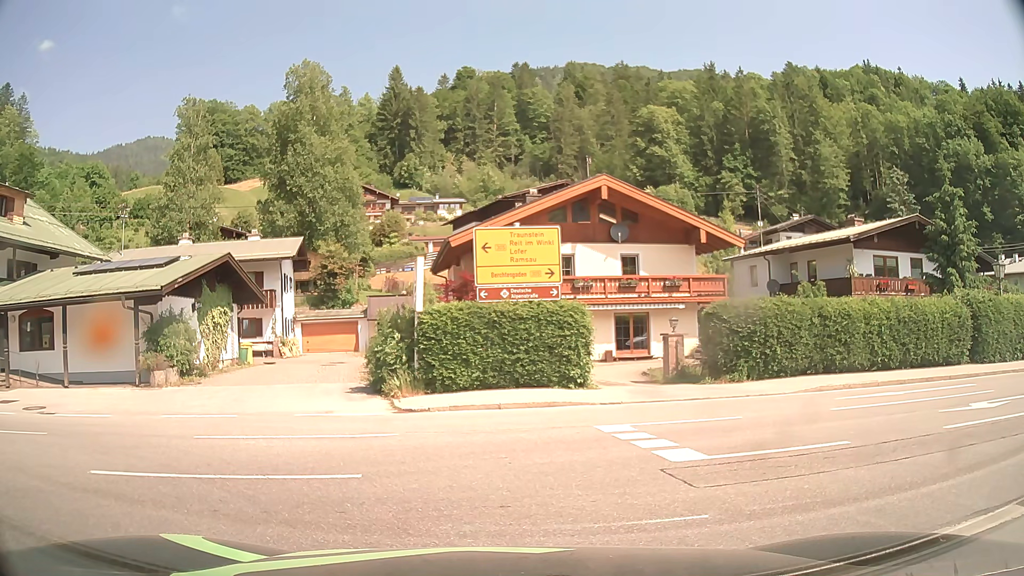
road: tertiary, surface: asphalt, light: Day
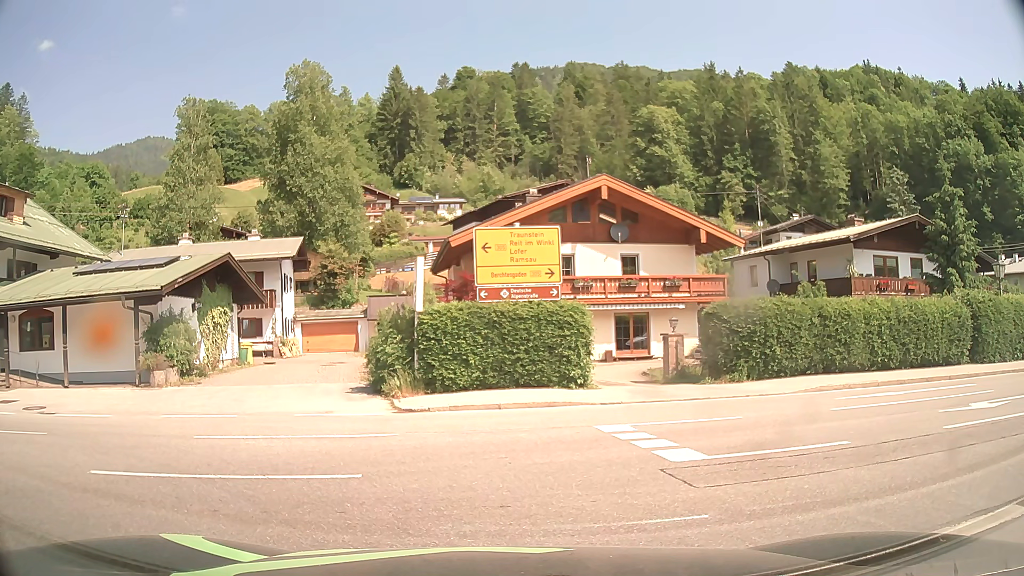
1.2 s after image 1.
(0.0, 0.0) m; 0°
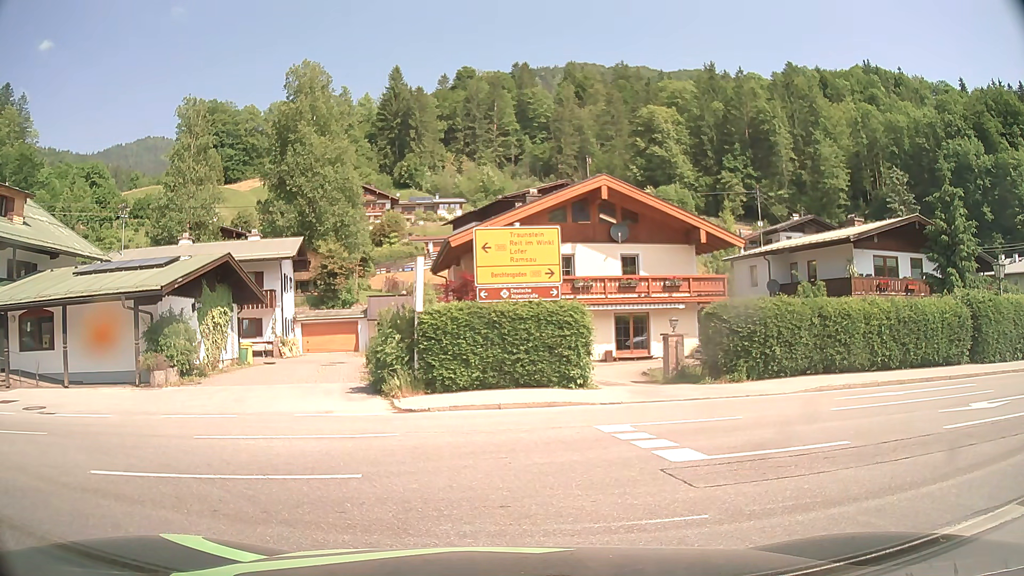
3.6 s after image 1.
(0.0, 0.0) m; 0°
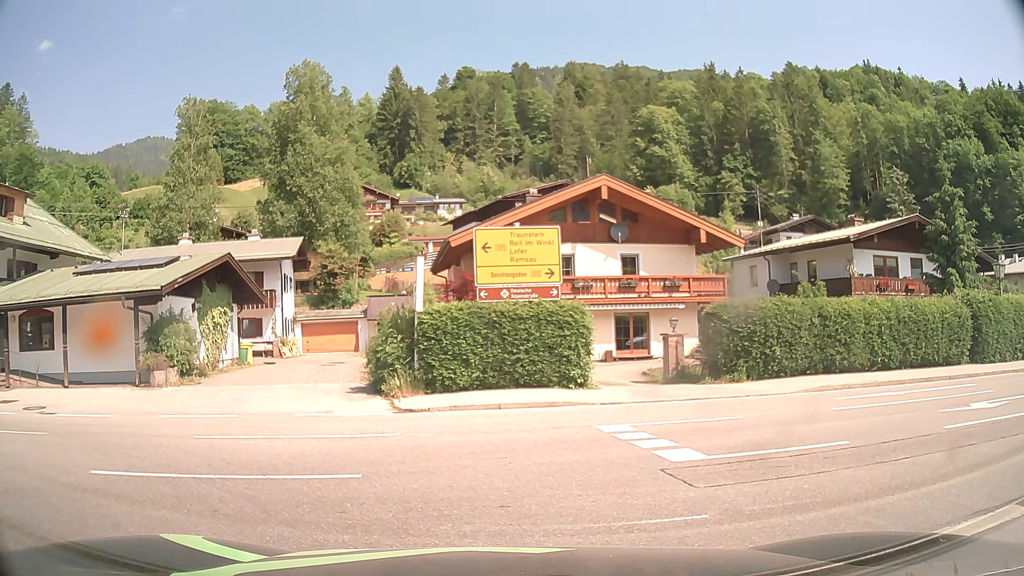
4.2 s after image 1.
(0.0, 0.0) m; 0°
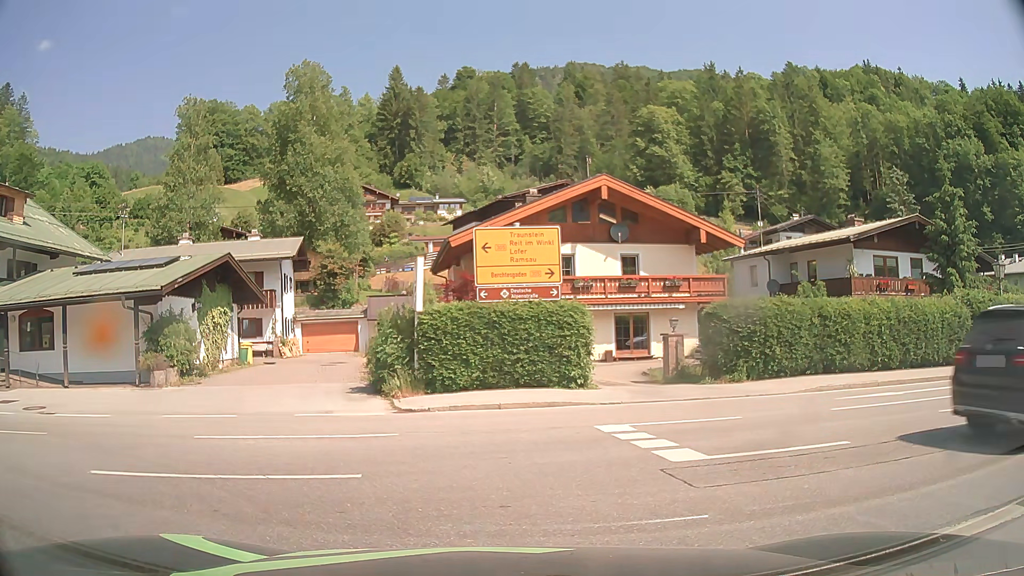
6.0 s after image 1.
(0.0, 0.0) m; 0°
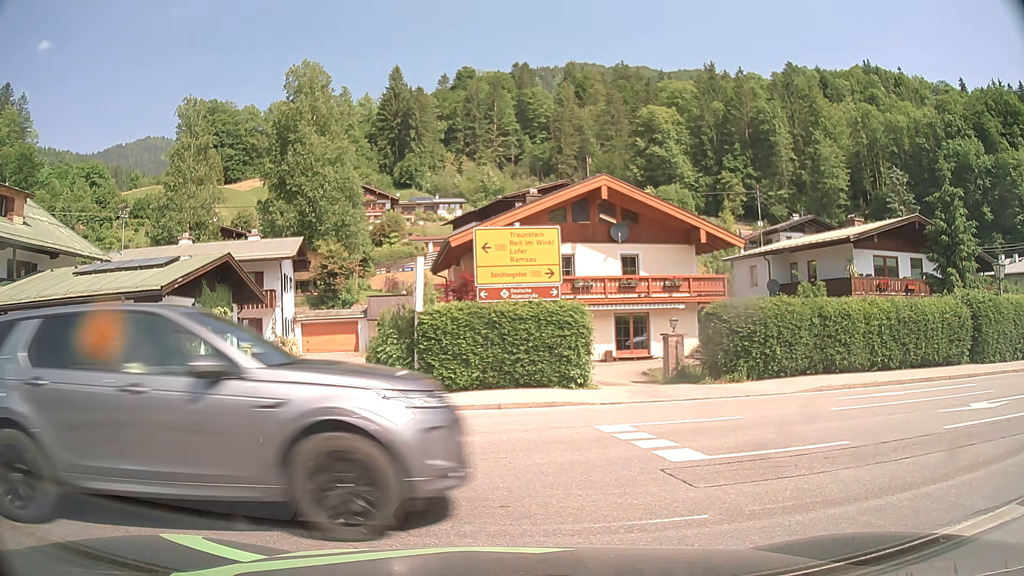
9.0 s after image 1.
(0.0, 0.0) m; 0°
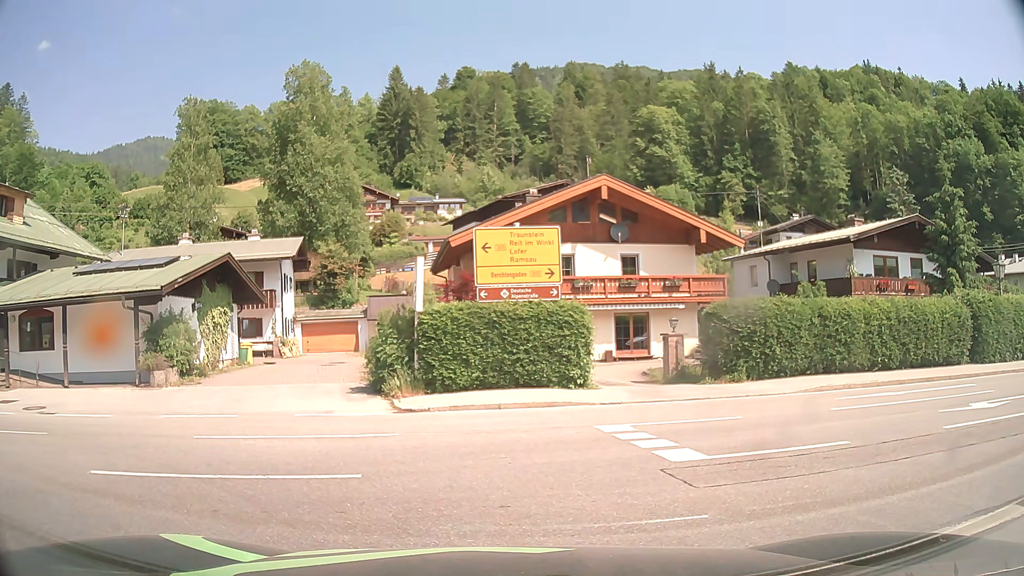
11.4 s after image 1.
(0.0, 0.0) m; 0°
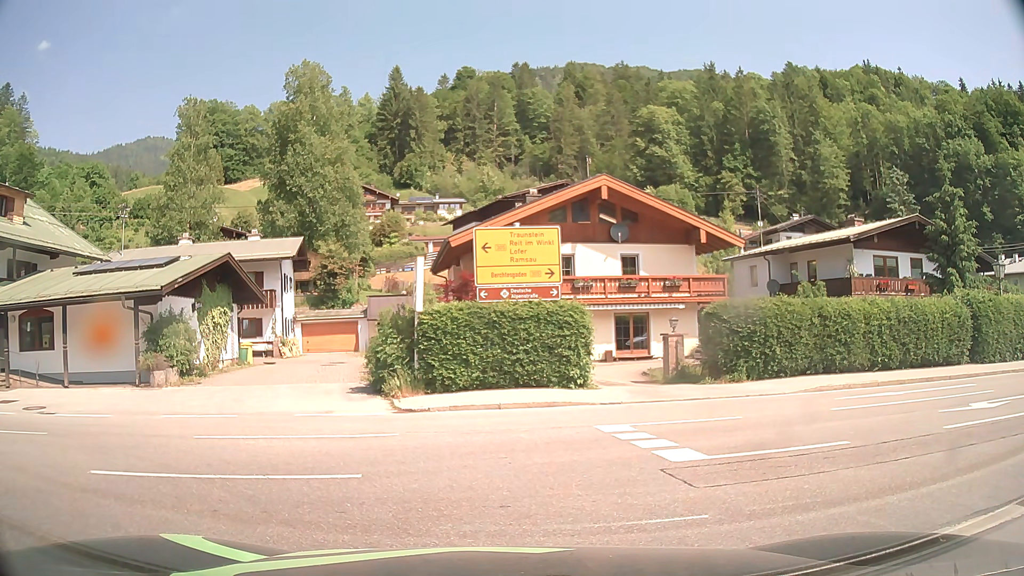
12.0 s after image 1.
(0.0, 0.0) m; 0°
